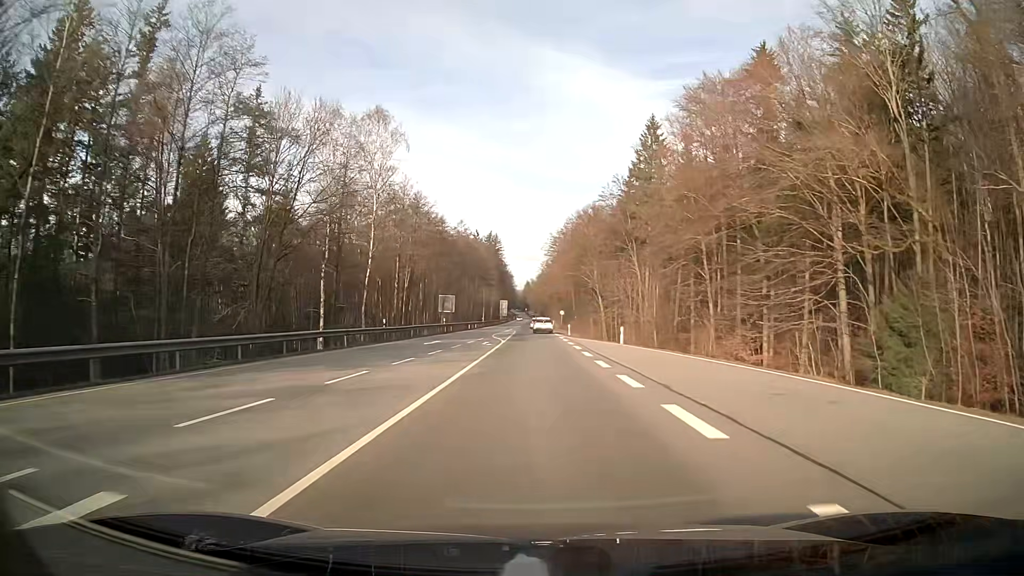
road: secondary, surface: asphalt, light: Day
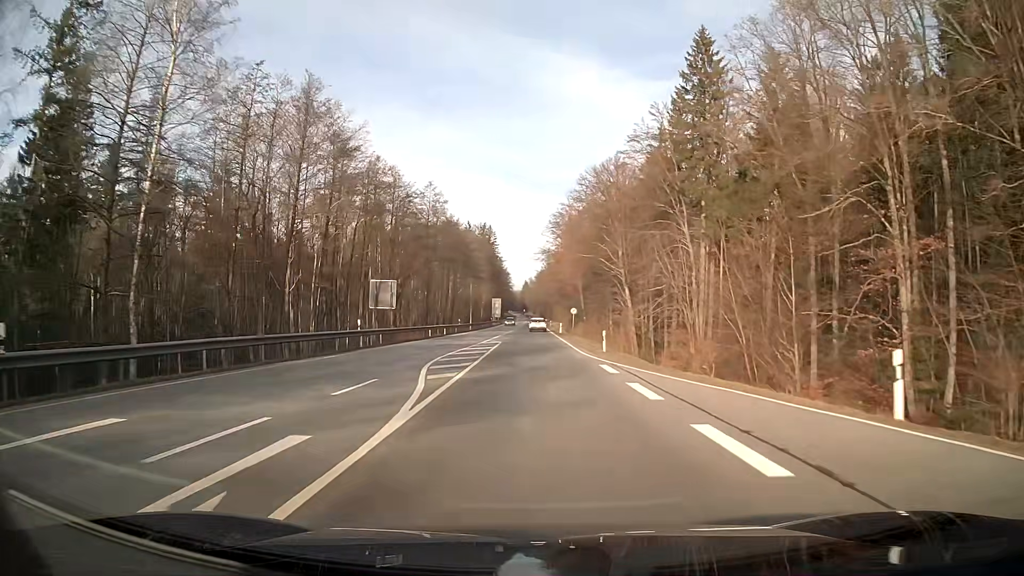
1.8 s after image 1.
(0.0, +32.0) m; 0°
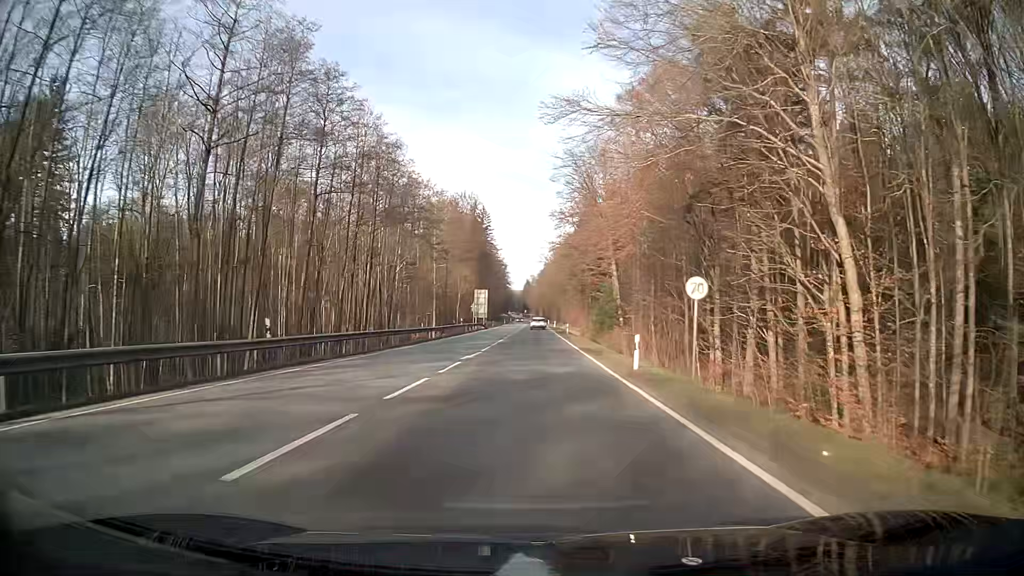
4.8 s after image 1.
(-0.2, +53.5) m; -1°
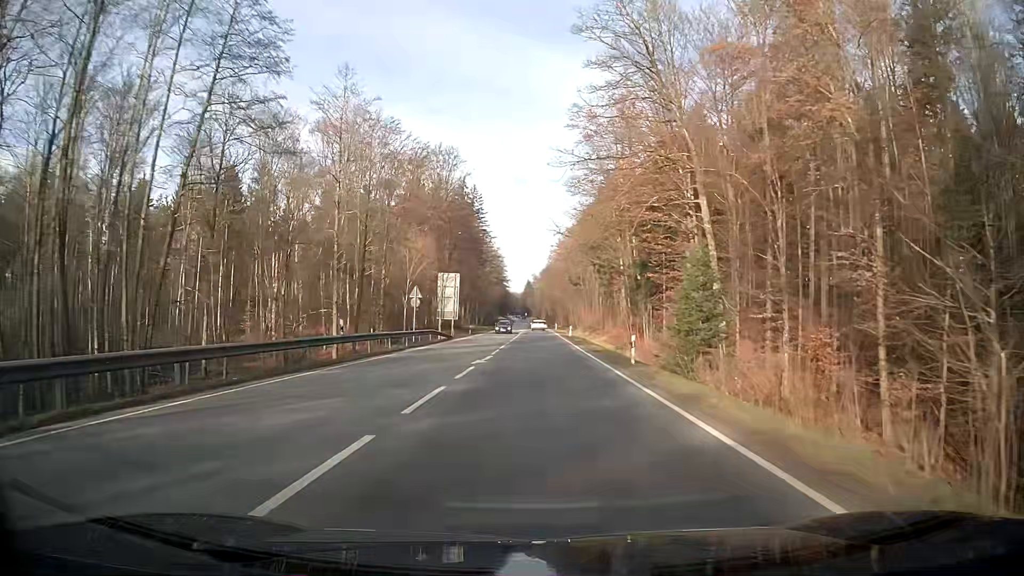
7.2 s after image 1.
(+0.3, +43.6) m; 0°
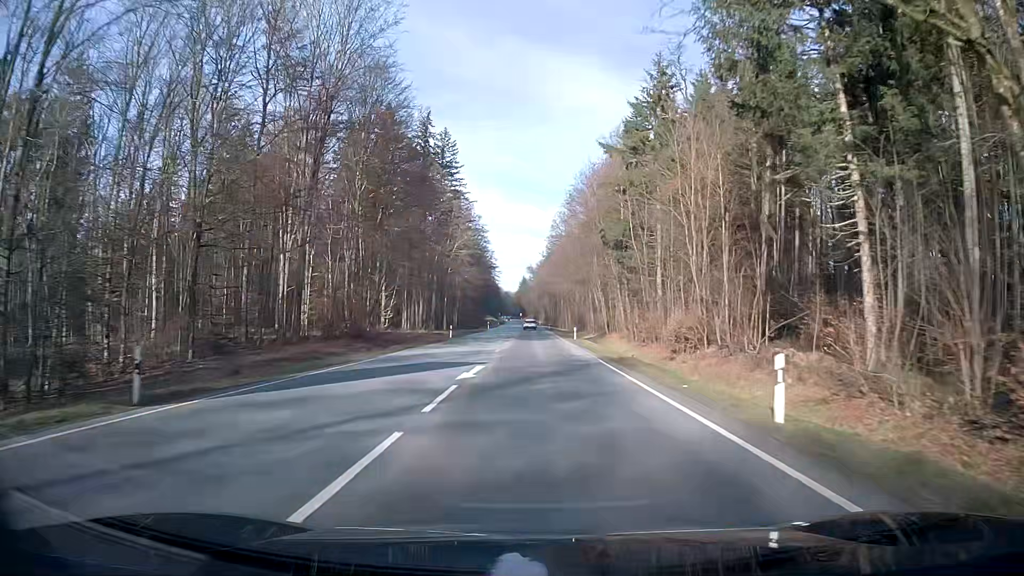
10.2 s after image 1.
(+0.2, +60.2) m; 0°
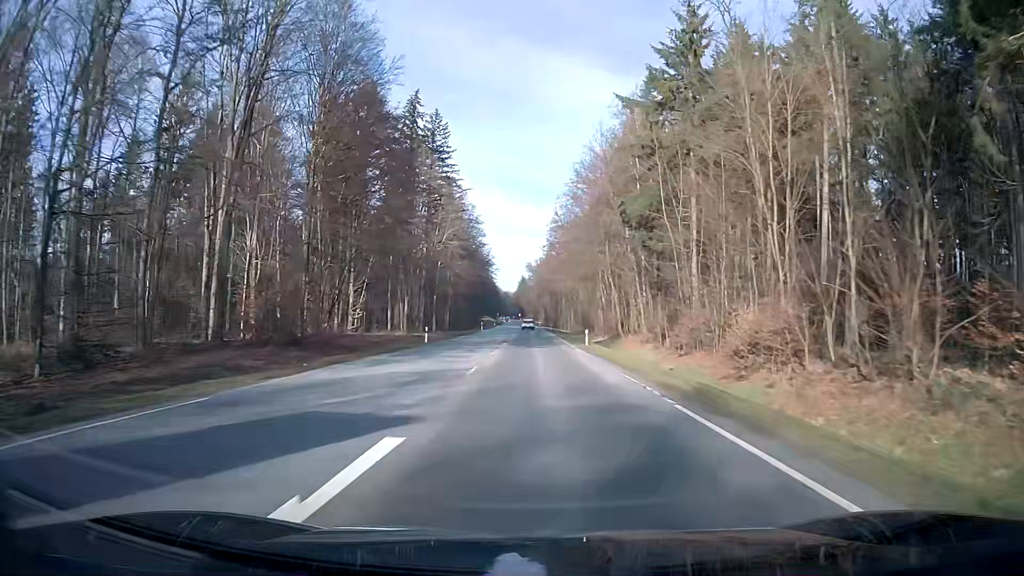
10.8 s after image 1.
(0.0, +12.8) m; 0°
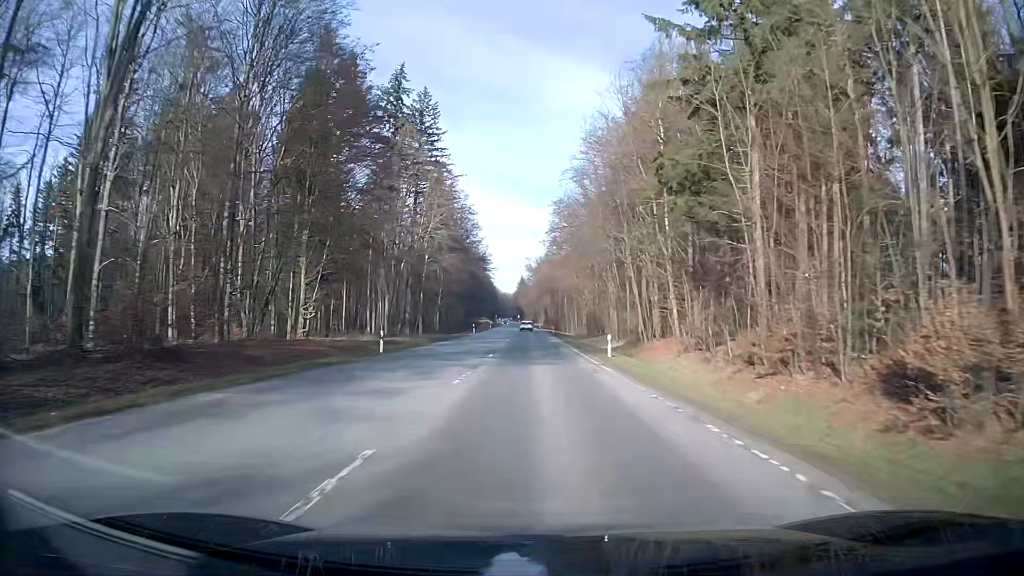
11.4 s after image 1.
(0.0, +13.1) m; 0°
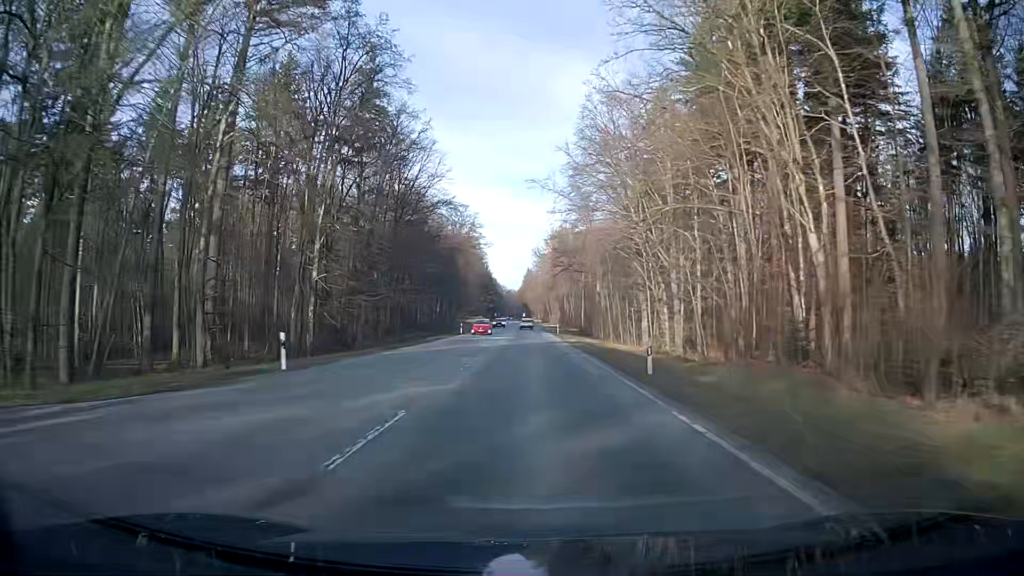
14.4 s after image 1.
(-0.4, +69.5) m; -1°
(0, +10) (0, +20) (0, +30) (0, +40) (0, +50) (-1, +60) (-1, +70) (-1, +80) (-1, +90) (-1, +100) m
